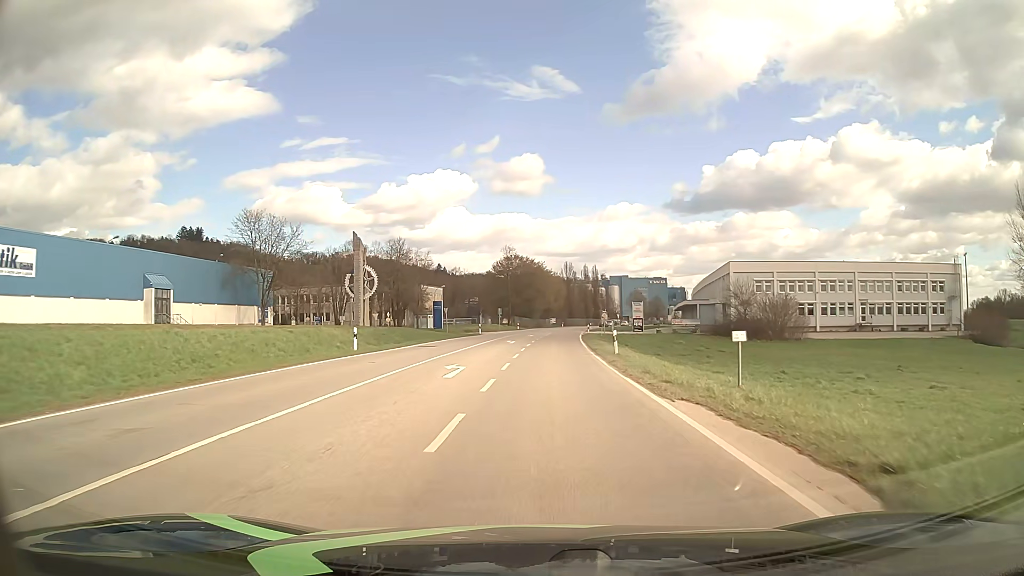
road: secondary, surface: asphalt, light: Day
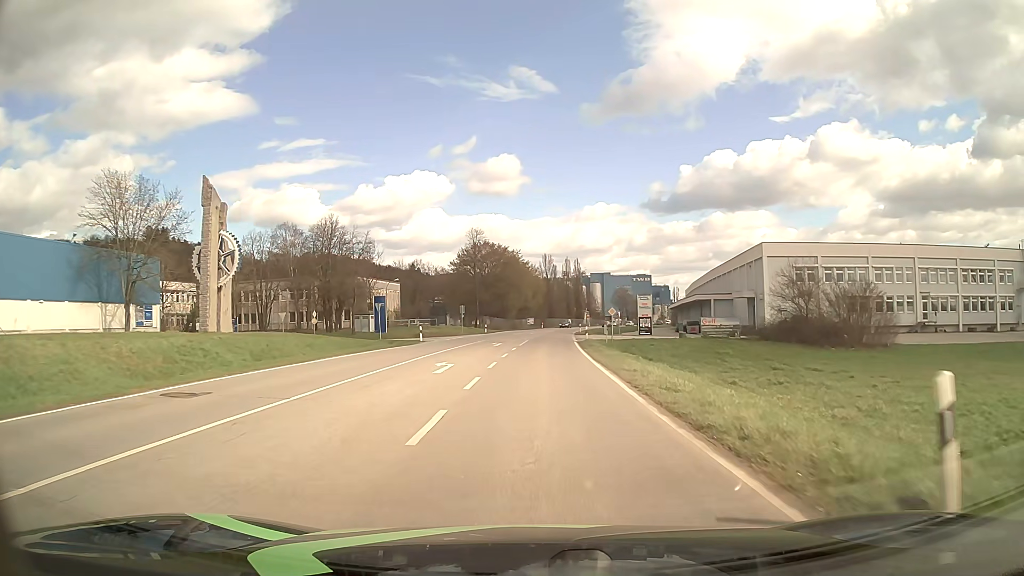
(+0.4, +23.8) m; +2°
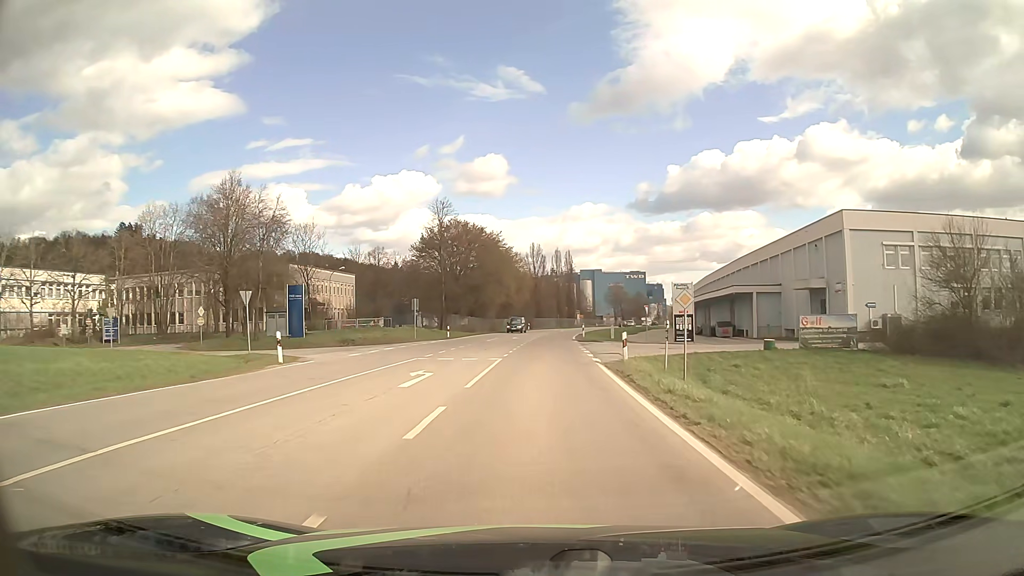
(+0.2, +23.8) m; +1°
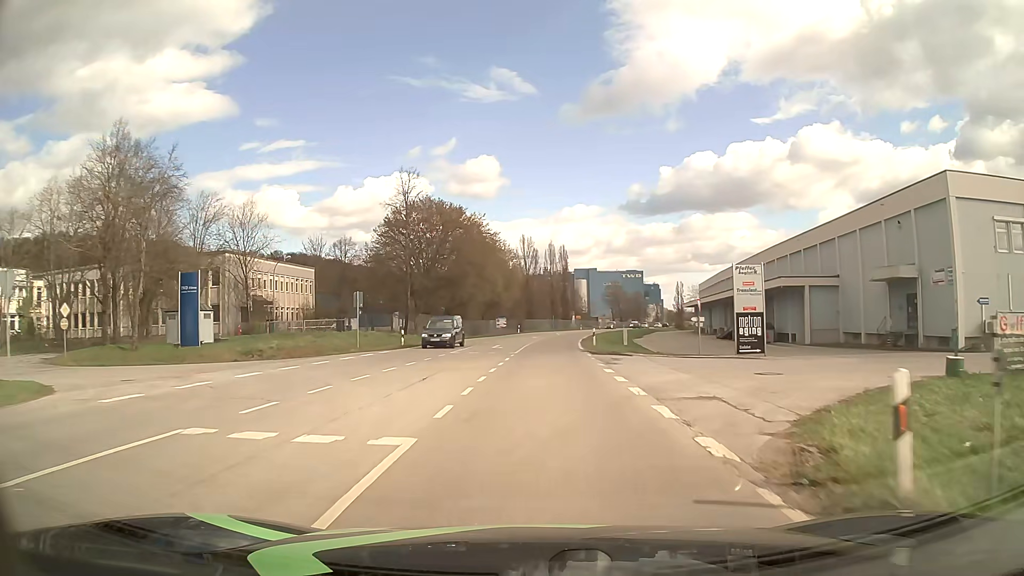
(0.0, +15.9) m; 0°
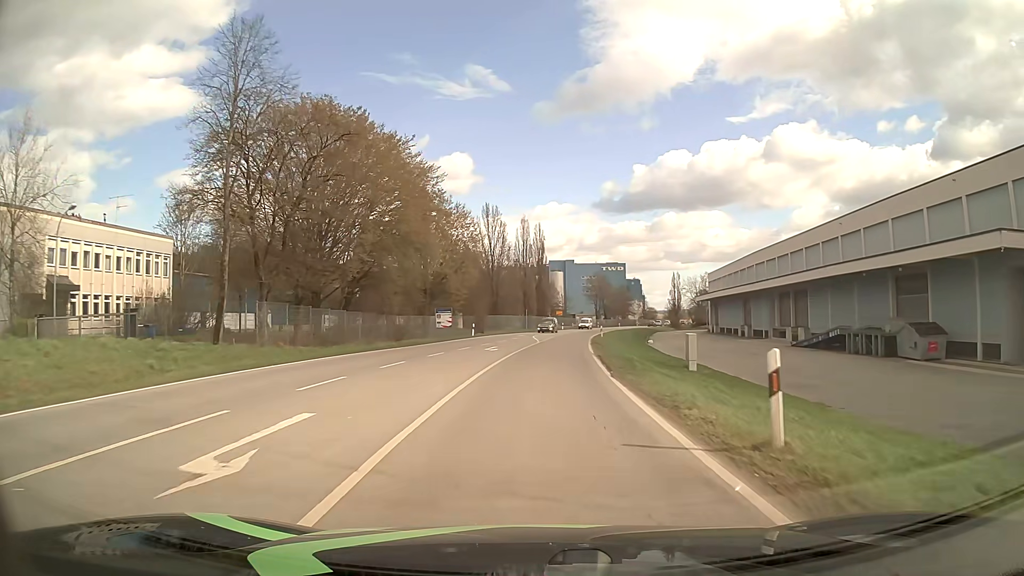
(+0.7, +31.7) m; +3°
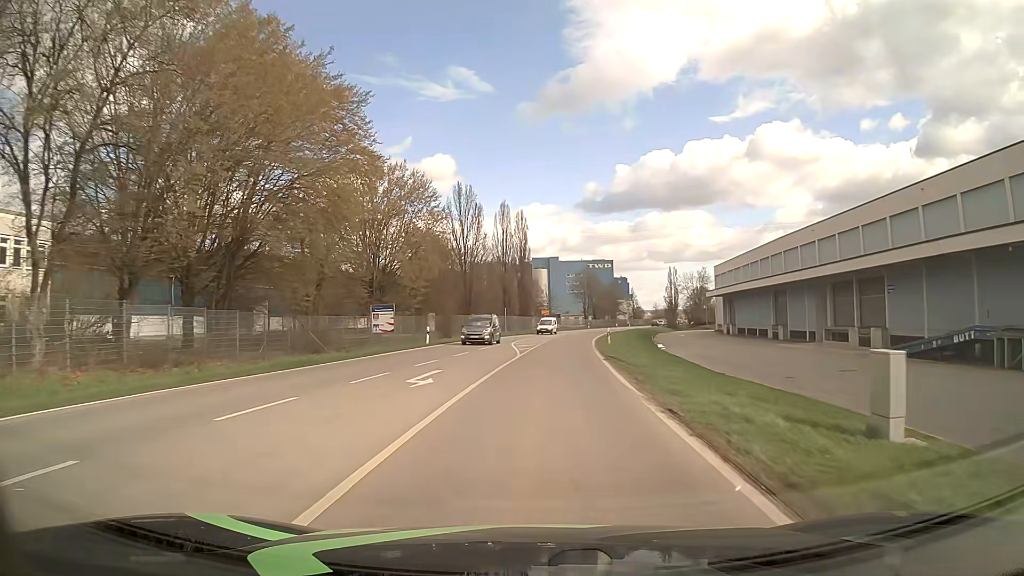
(+0.2, +15.9) m; +2°
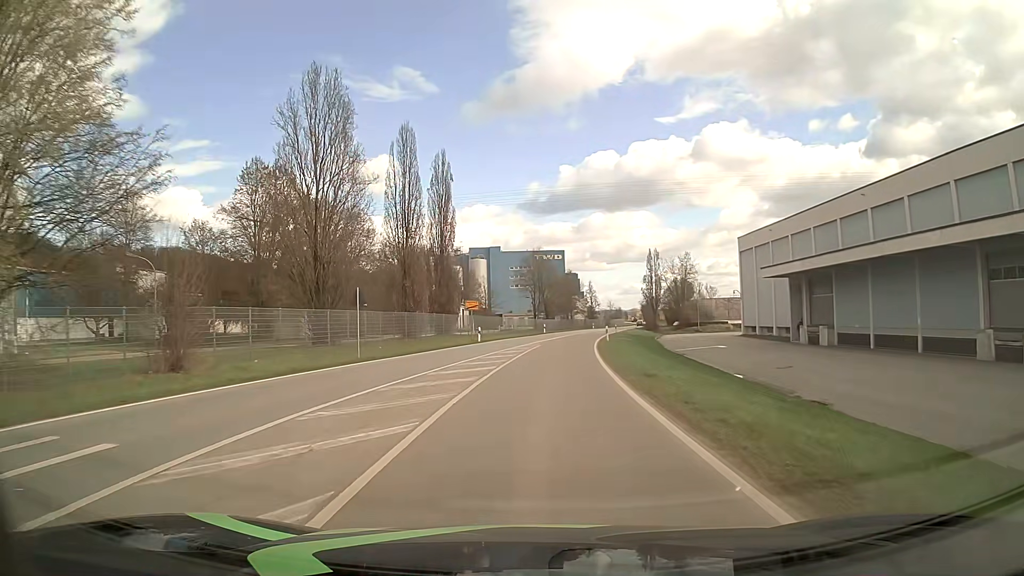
(+1.3, +39.8) m; +5°
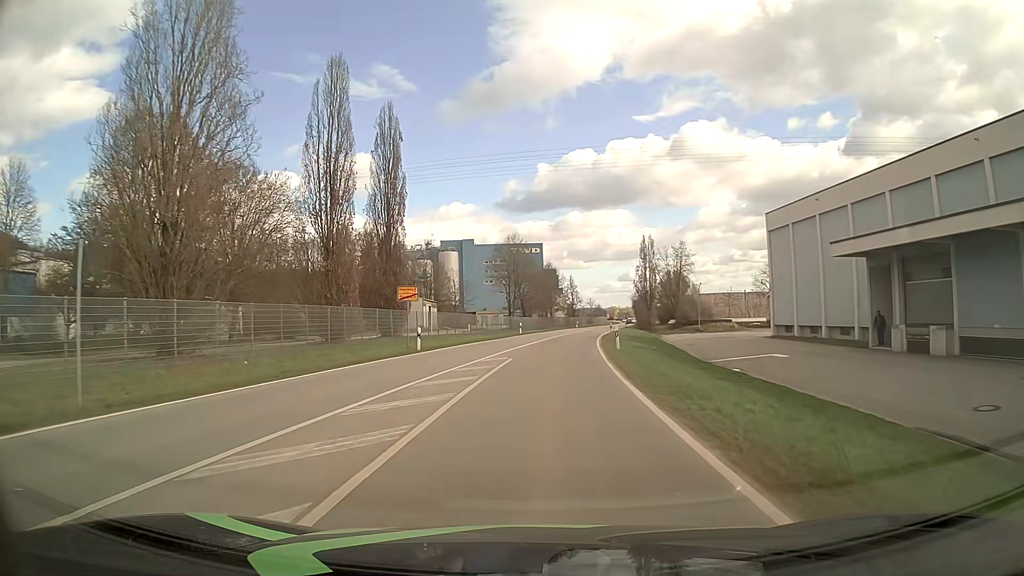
(+0.2, +15.9) m; +2°
(0, +10) (0, +20) (+1, +30) (+2, +40) (+3, +50) (+4, +60) (+6, +70) (+7, +80) (+9, +89) (+11, +99) m
